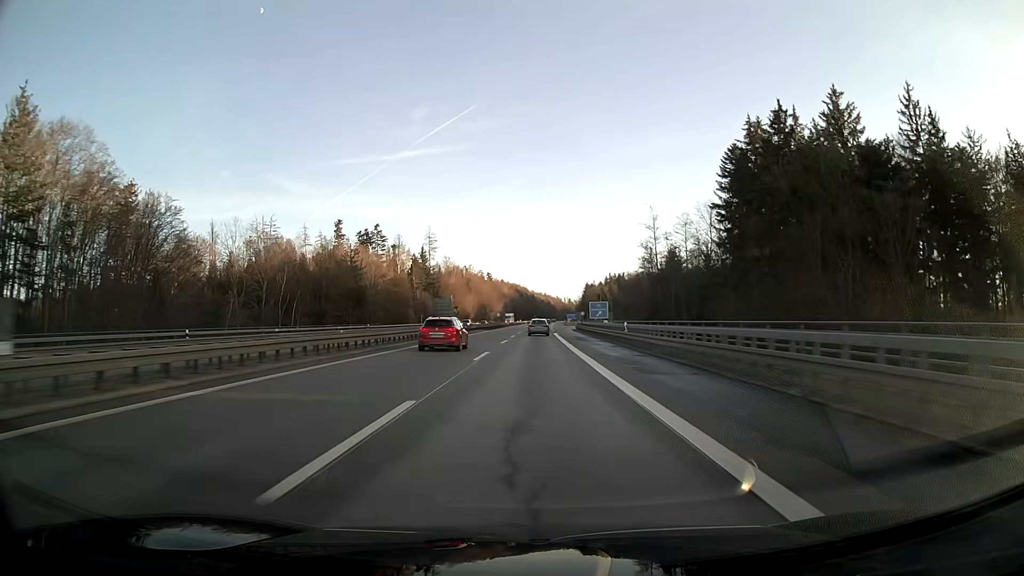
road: motorway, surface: asphalt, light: Day
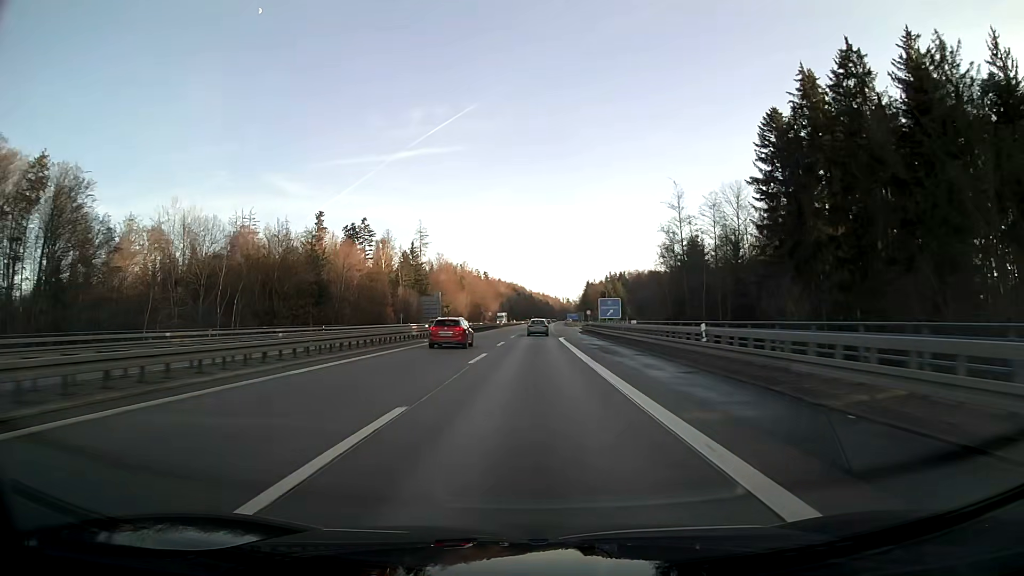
(0.0, +18.5) m; 0°
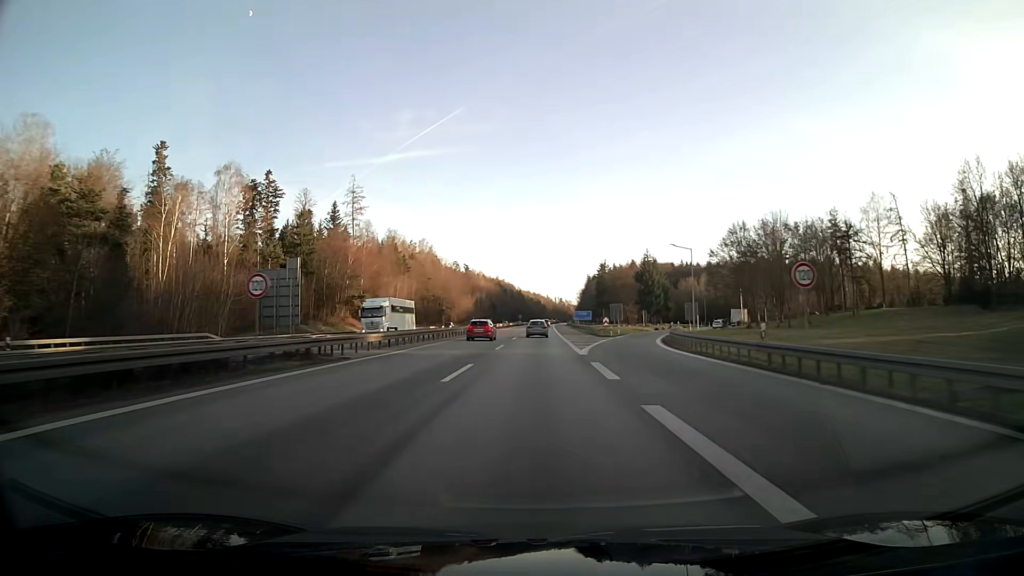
(+0.7, +91.8) m; +1°
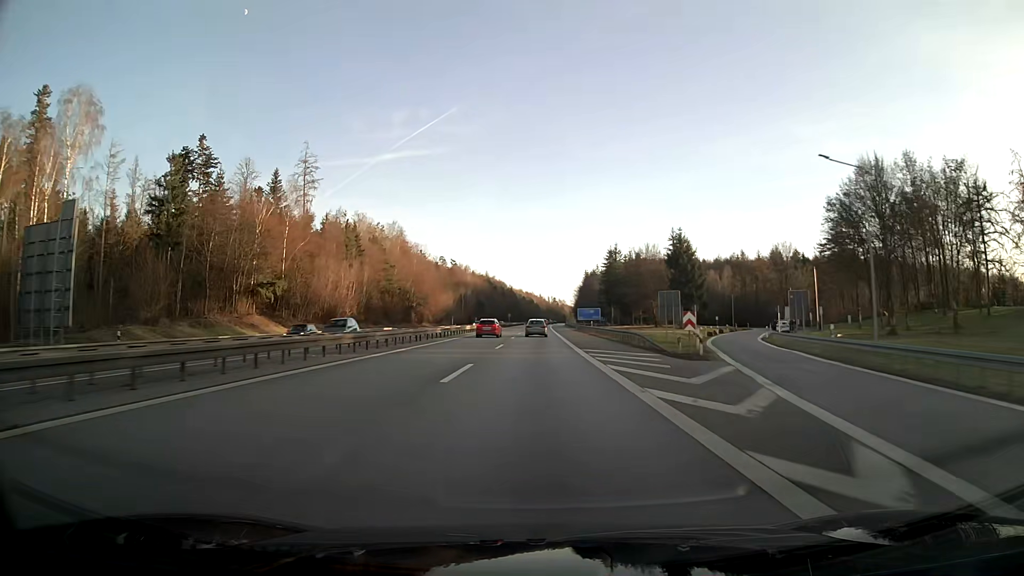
(+0.2, +36.5) m; +1°
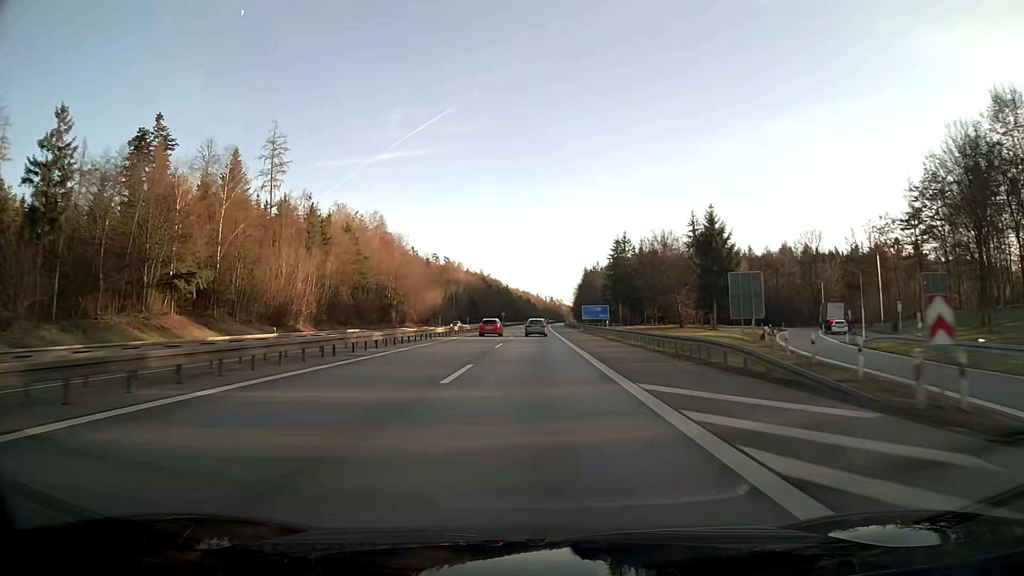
(0.0, +18.2) m; 0°
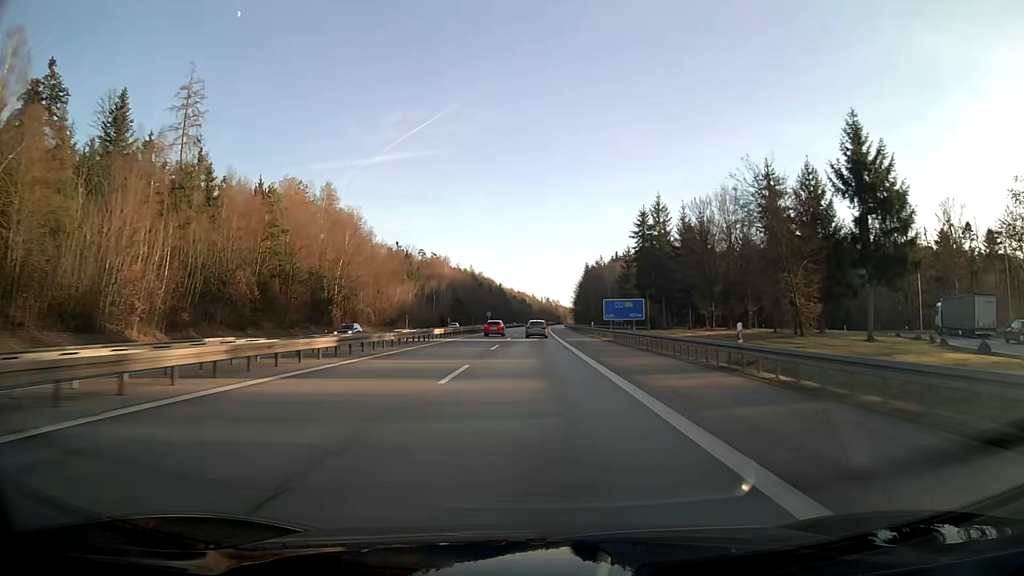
(+0.1, +36.5) m; 0°
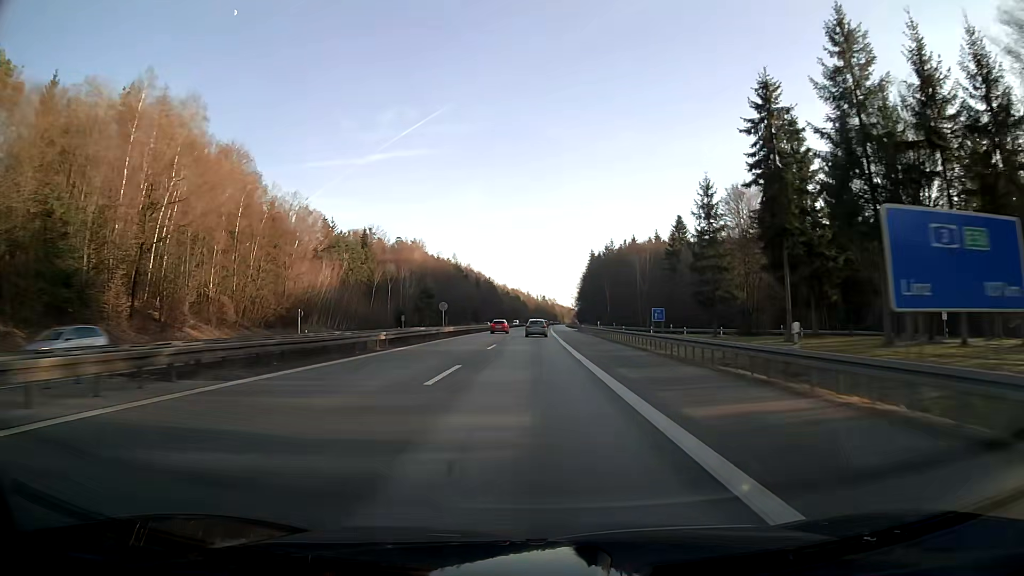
(+0.2, +54.9) m; 0°
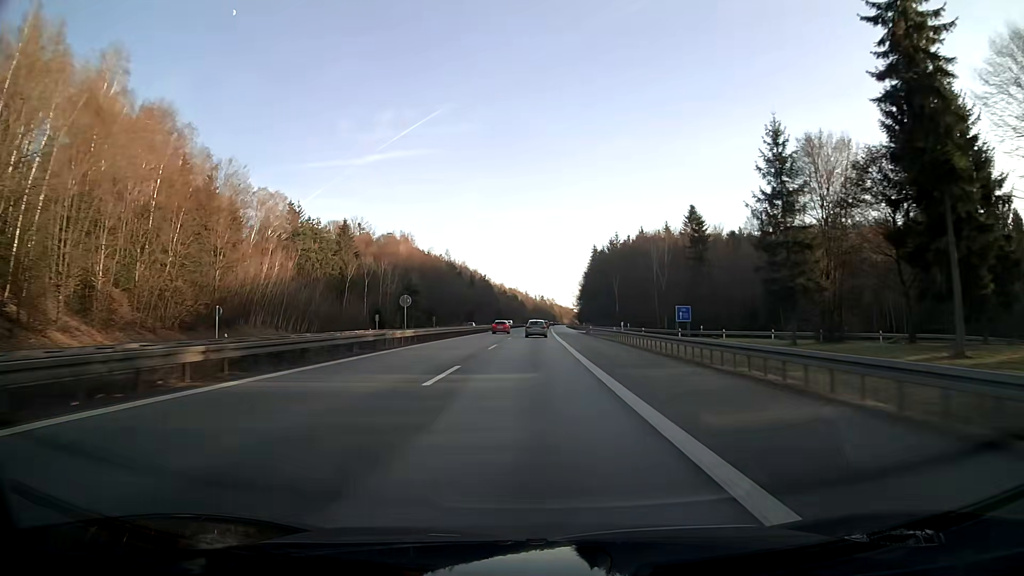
(0.0, +18.4) m; 0°
